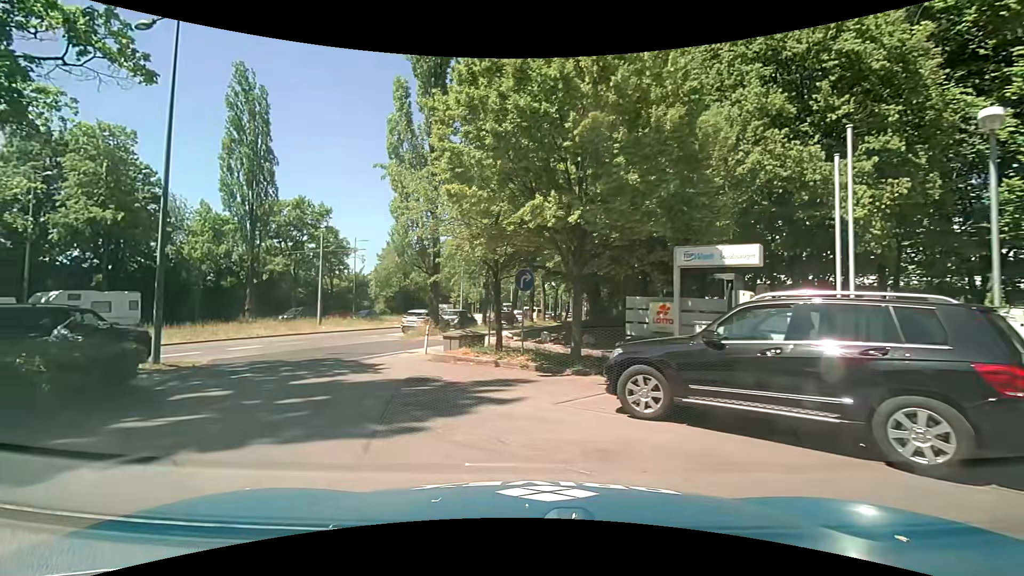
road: service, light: Day
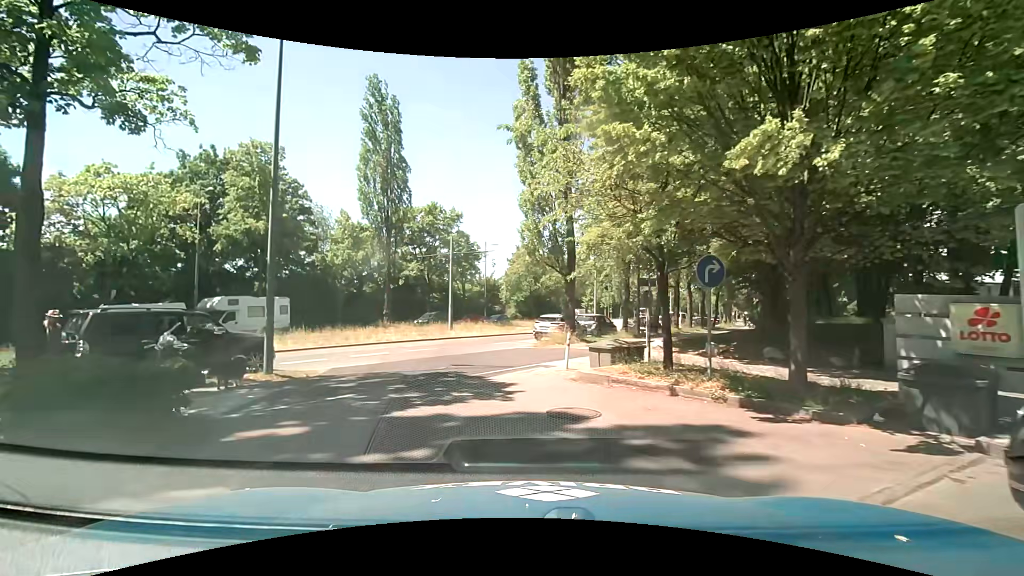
(-0.4, +3.4) m; -15°
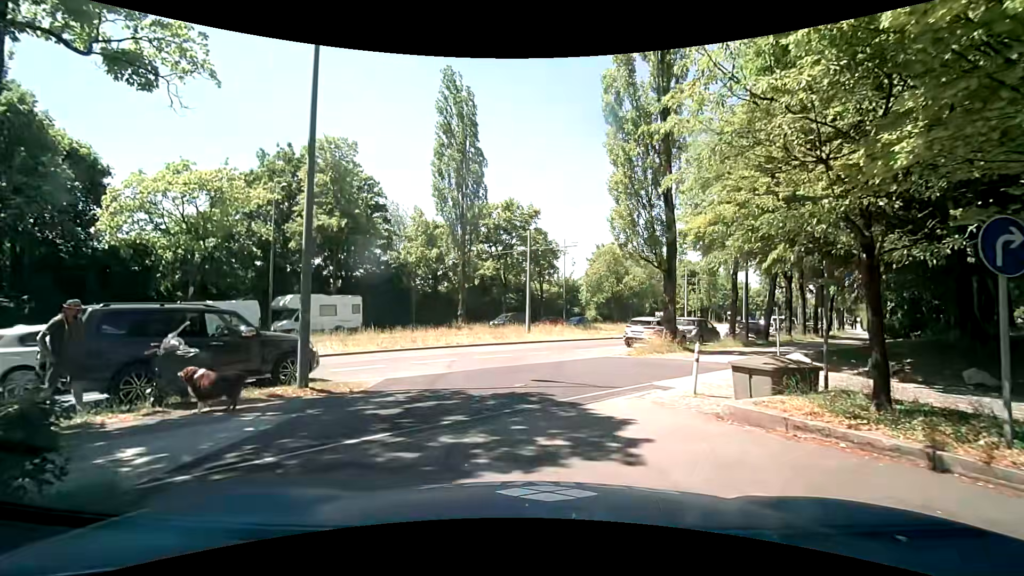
(-0.3, +3.3) m; -7°
